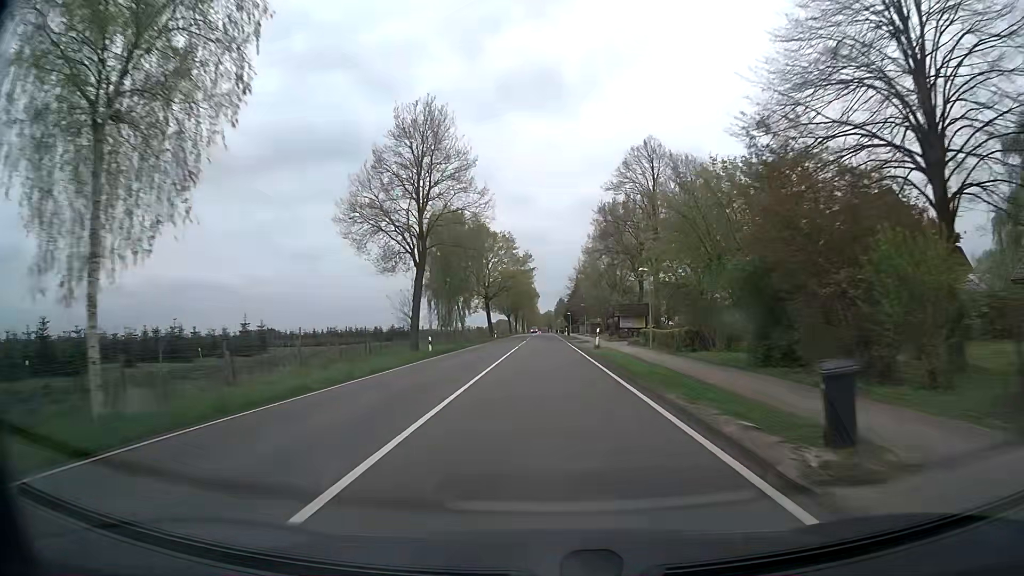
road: secondary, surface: asphalt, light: Day
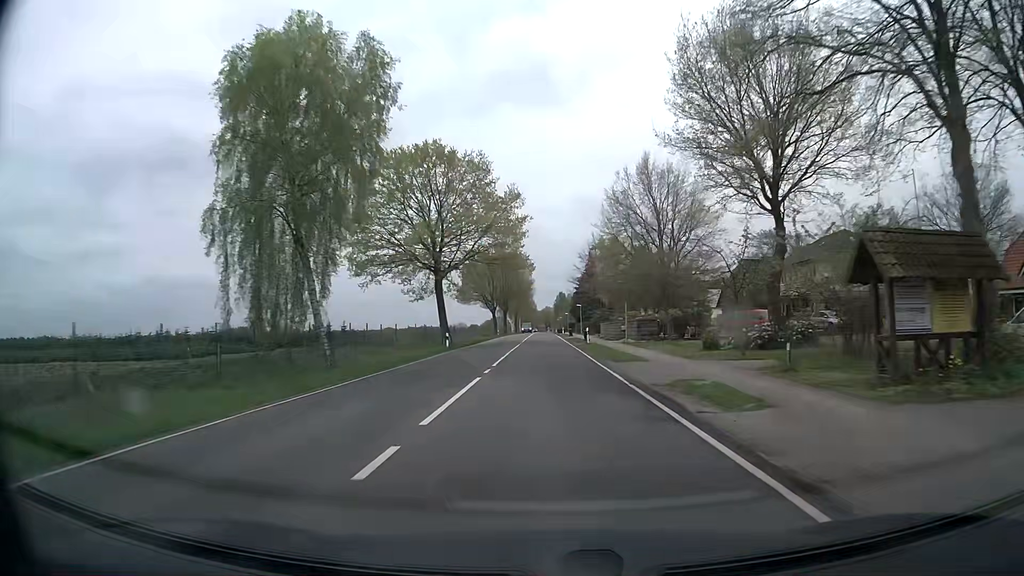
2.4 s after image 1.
(0.0, +42.9) m; 0°
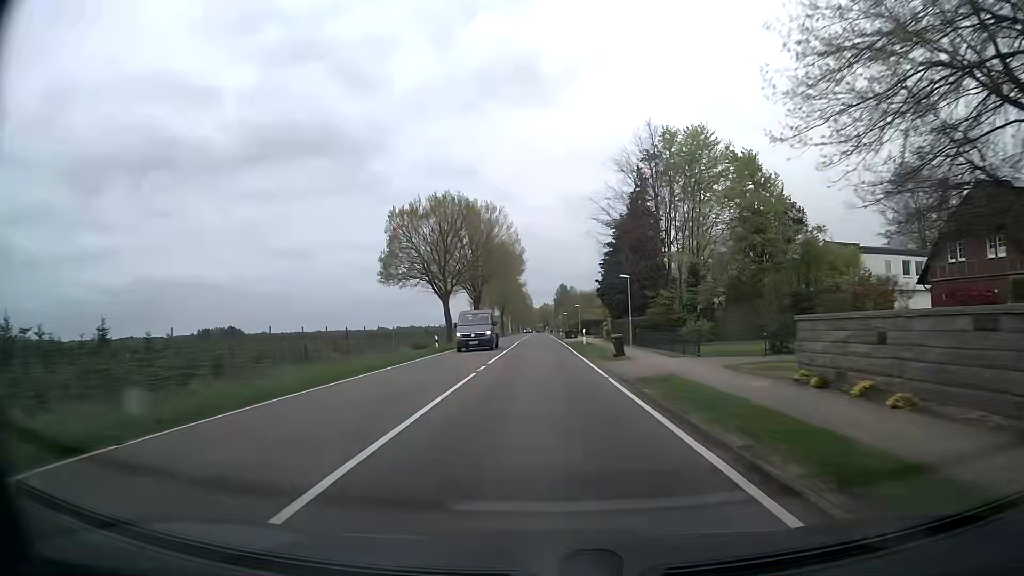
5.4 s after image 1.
(+0.3, +53.8) m; 0°
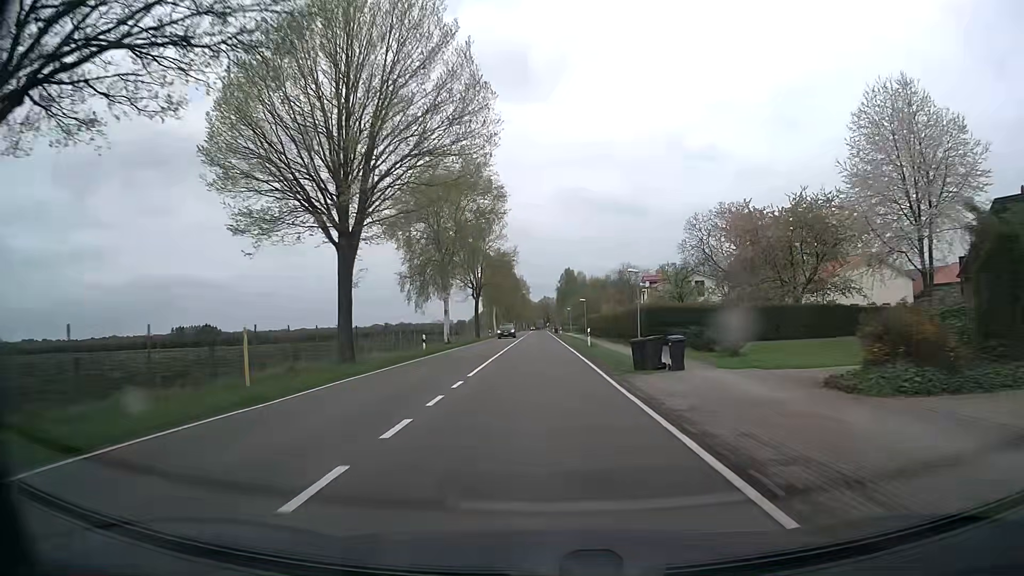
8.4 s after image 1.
(-0.1, +54.0) m; 0°
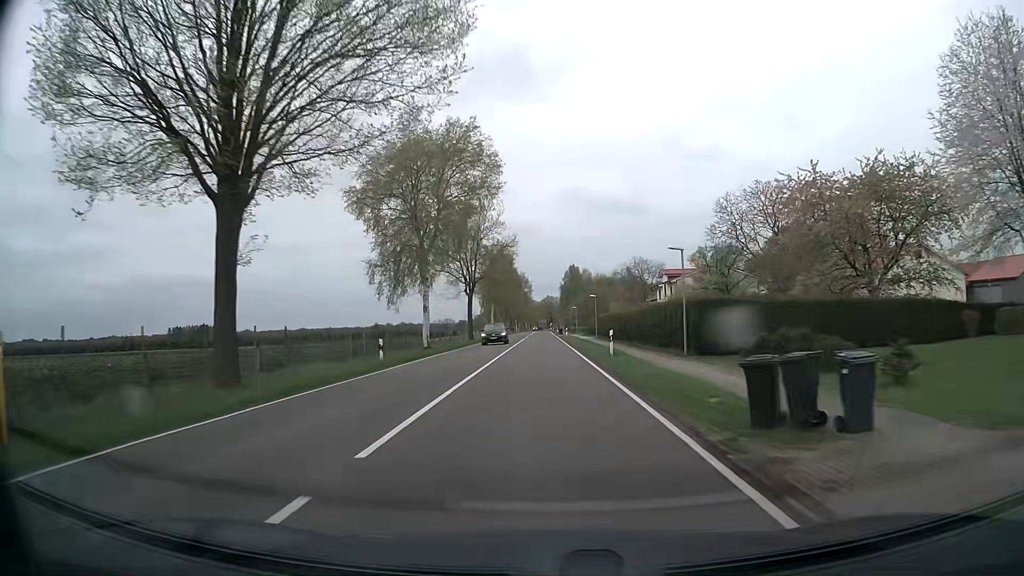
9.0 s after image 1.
(0.0, +10.8) m; 0°
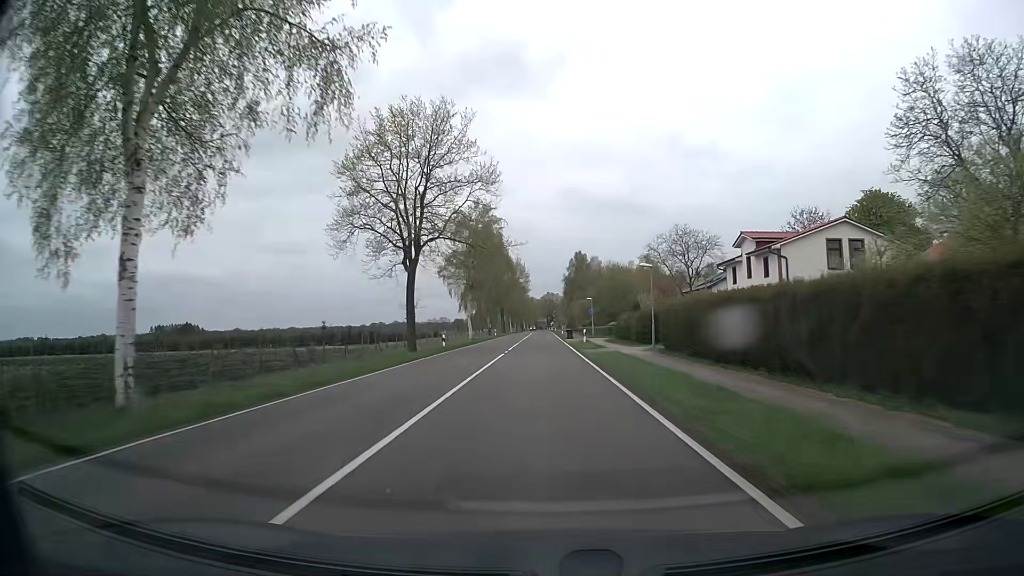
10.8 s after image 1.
(-0.1, +32.4) m; 0°
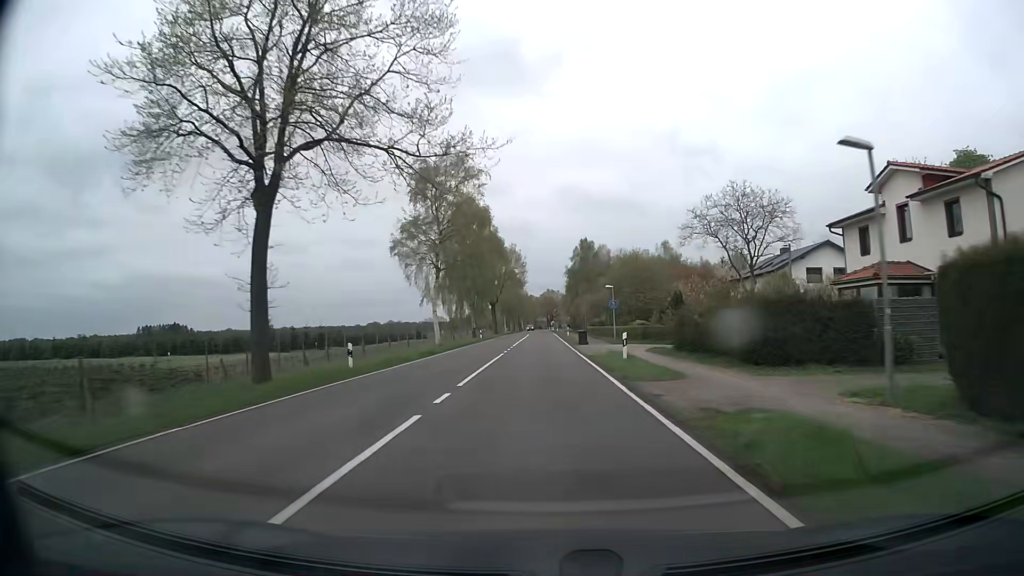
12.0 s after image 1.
(0.0, +21.6) m; 0°
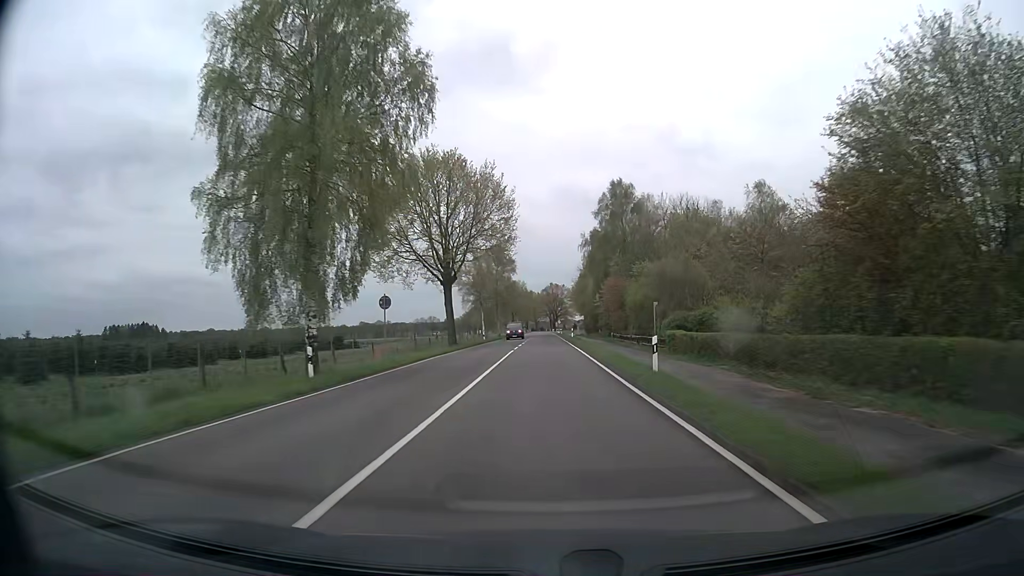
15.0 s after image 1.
(-0.2, +54.0) m; 0°
(0, +10) (0, +20) (0, +30) (0, +40) (0, +50) (0, +60) (0, +70) (0, +80) (0, +90) (0, +100) m
